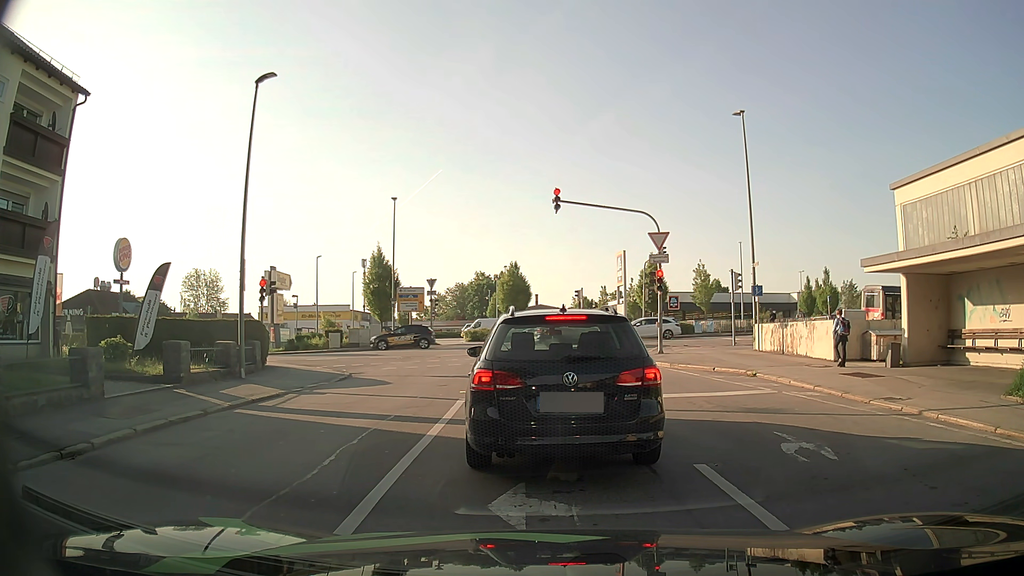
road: residential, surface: asphalt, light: Day
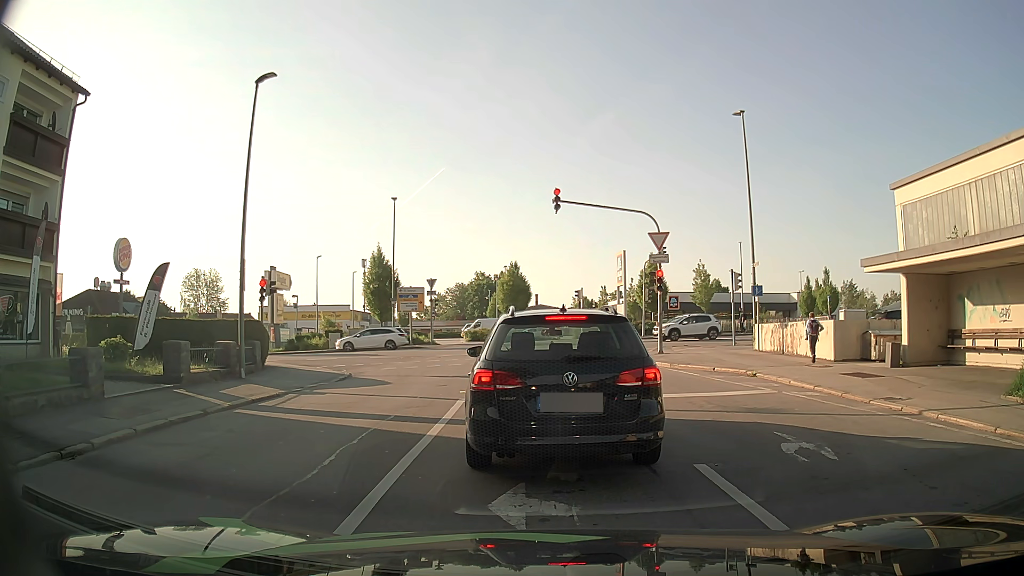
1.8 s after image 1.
(0.0, 0.0) m; 0°
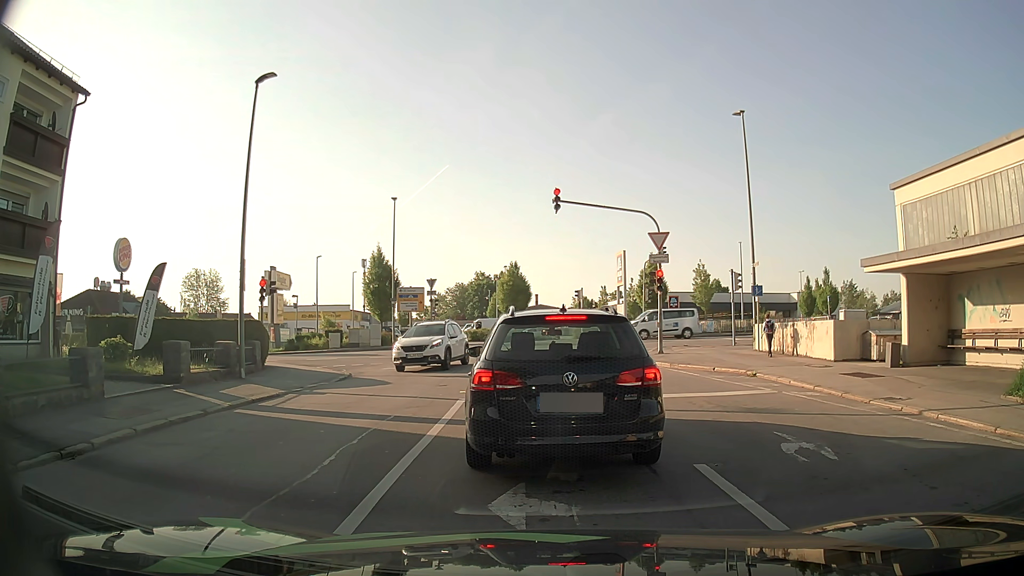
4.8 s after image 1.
(0.0, 0.0) m; 0°
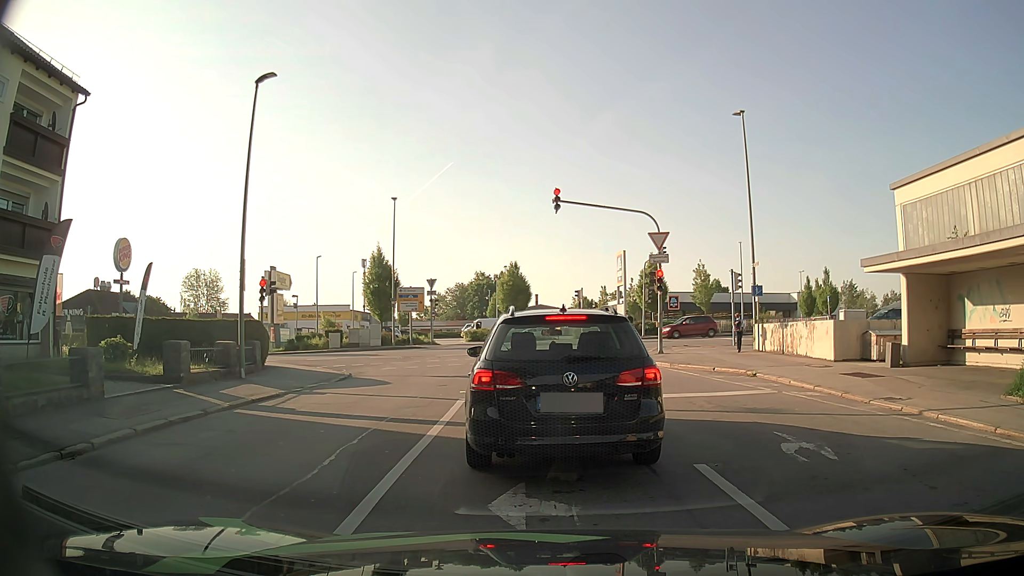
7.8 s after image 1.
(0.0, 0.0) m; 0°
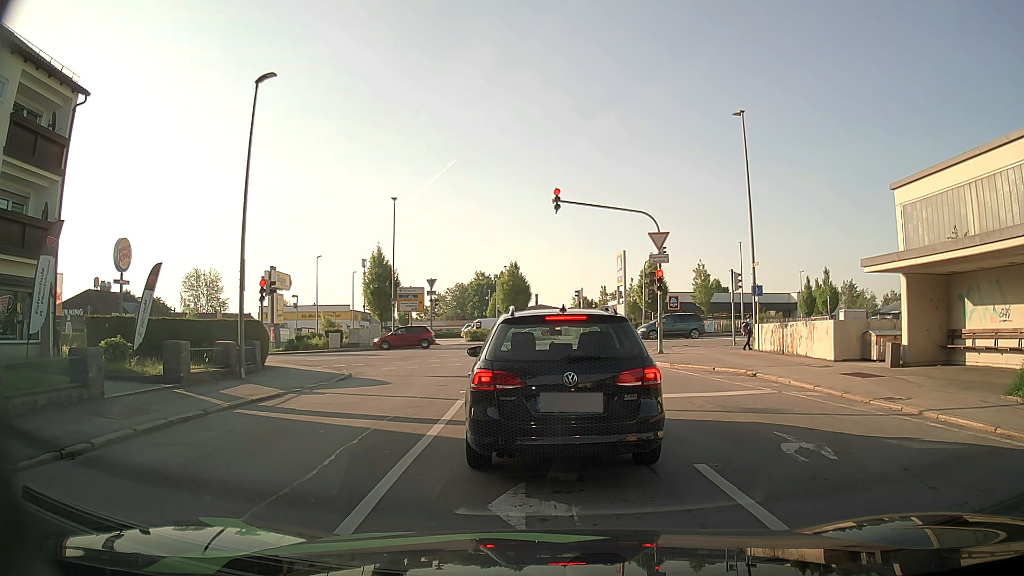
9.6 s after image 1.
(0.0, 0.0) m; 0°
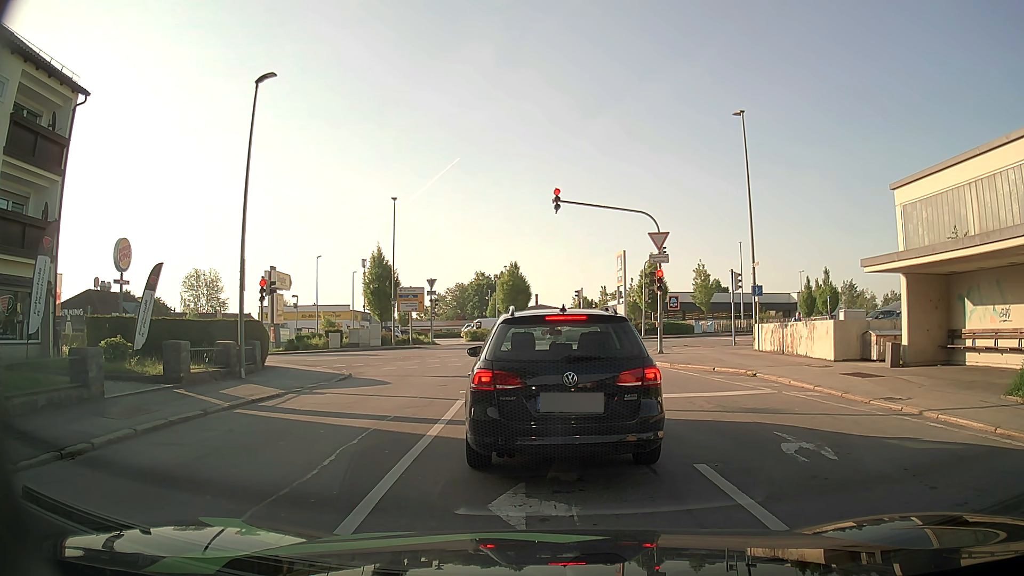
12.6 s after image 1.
(0.0, 0.0) m; 0°
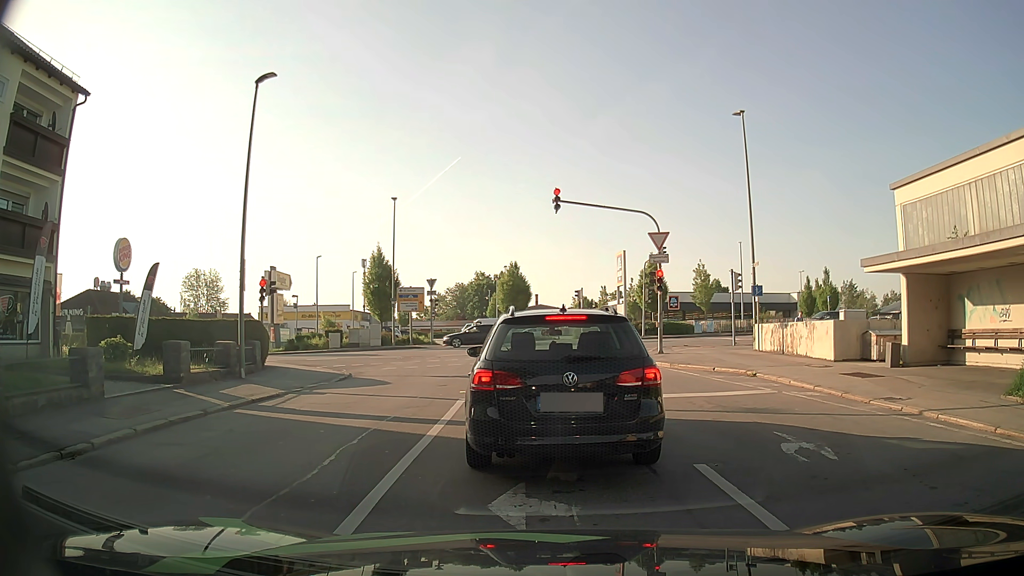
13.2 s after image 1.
(0.0, 0.0) m; 0°
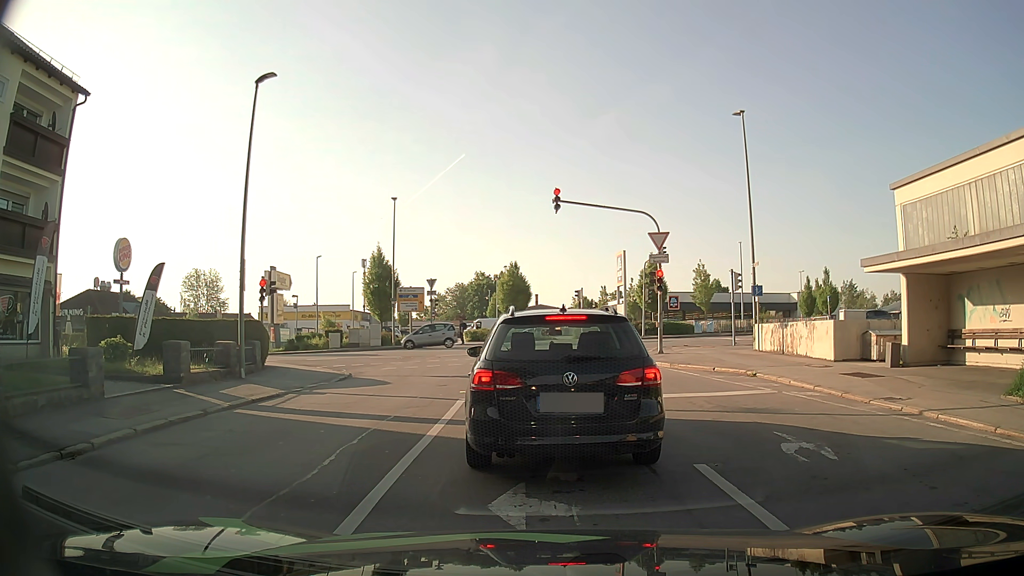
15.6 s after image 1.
(0.0, 0.0) m; 0°
